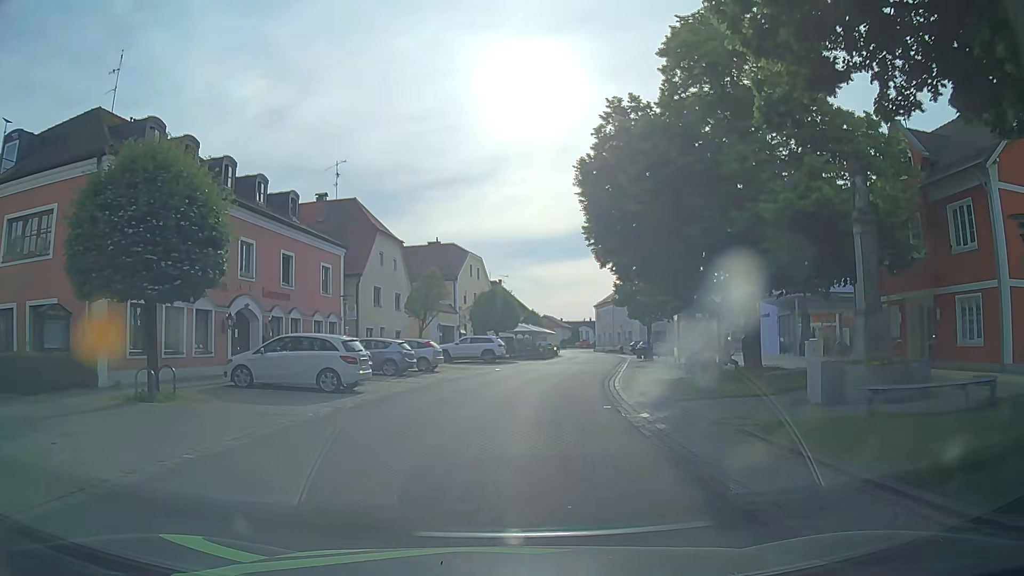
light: Day
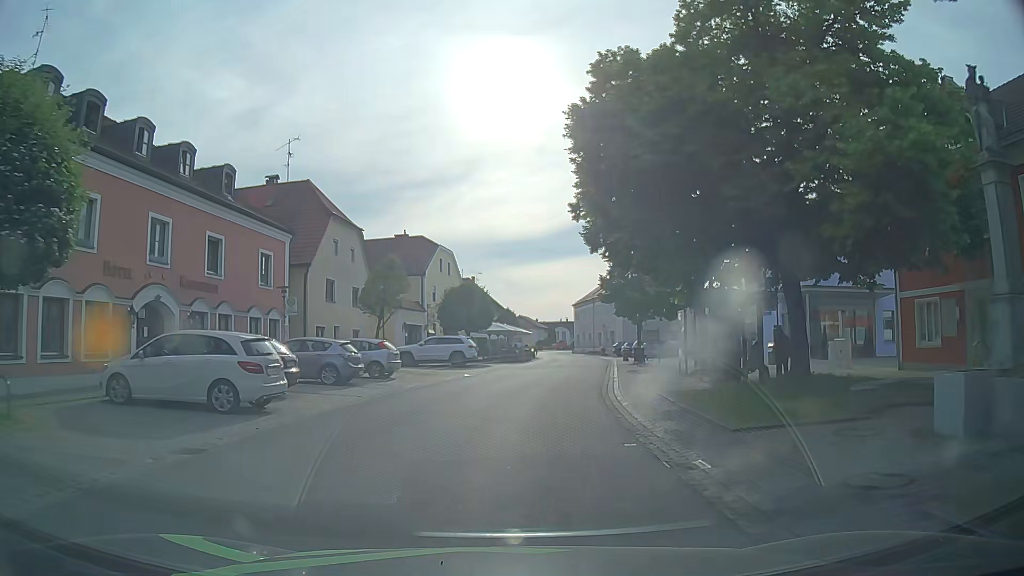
(+0.1, +5.6) m; +2°
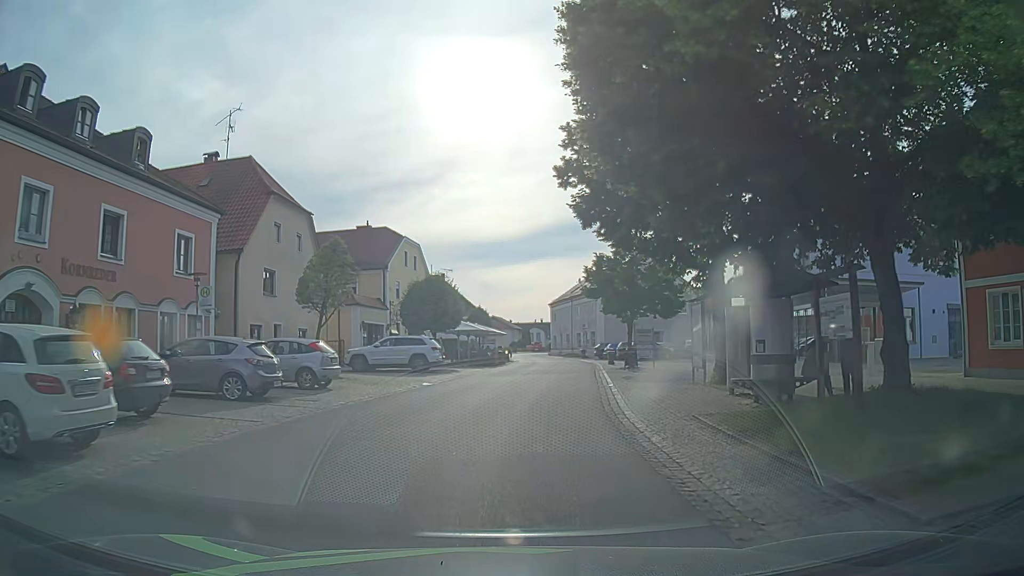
(+0.1, +5.8) m; +2°
(0, +10) (+1, +20) (+2, +30) (+3, +40) (+4, +50) (+4, +60) (+4, +70) (+3, +80) (+2, +90) (-3, +98) m
